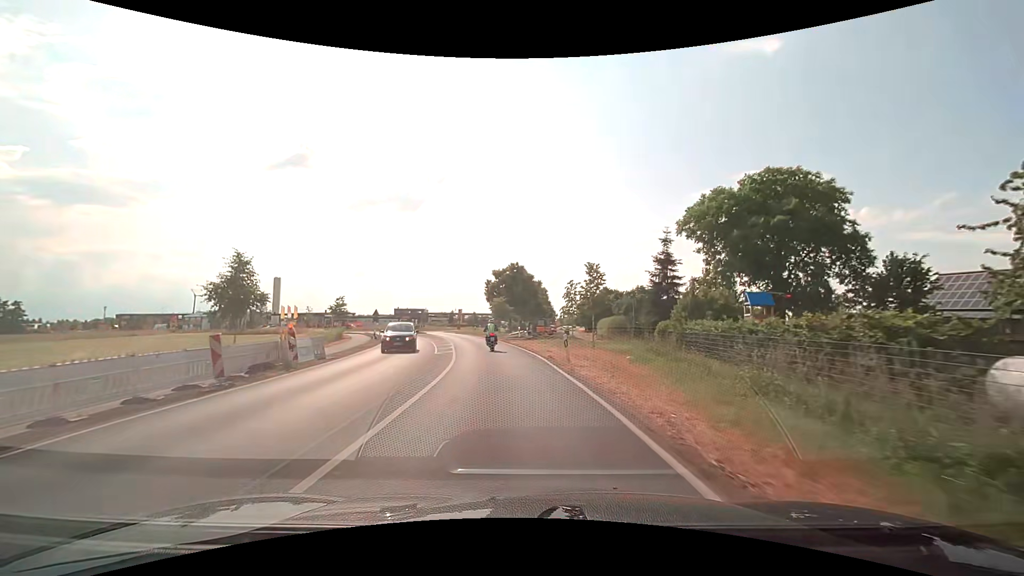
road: secondary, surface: asphalt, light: Day
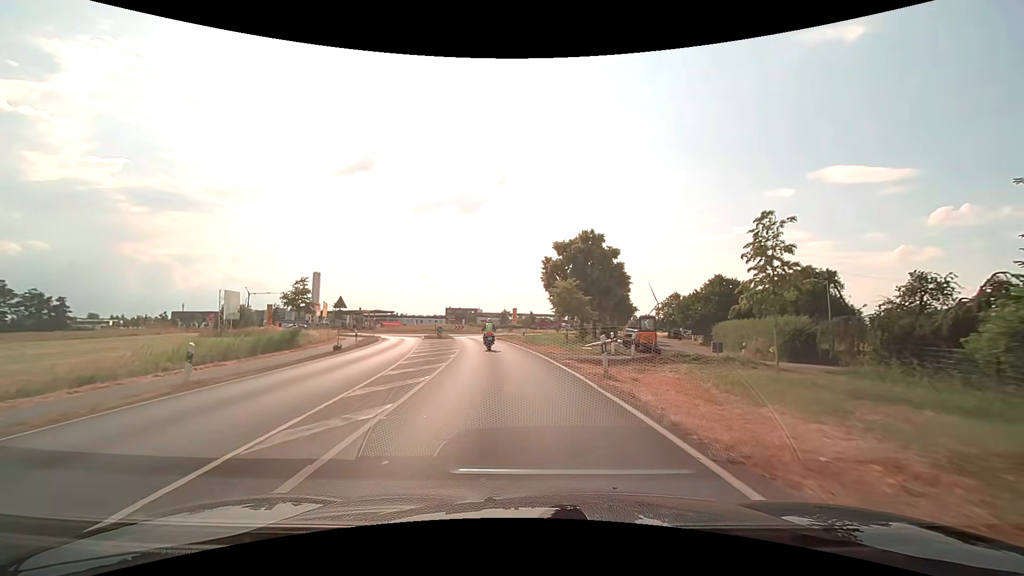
(-1.8, +26.8) m; -7°
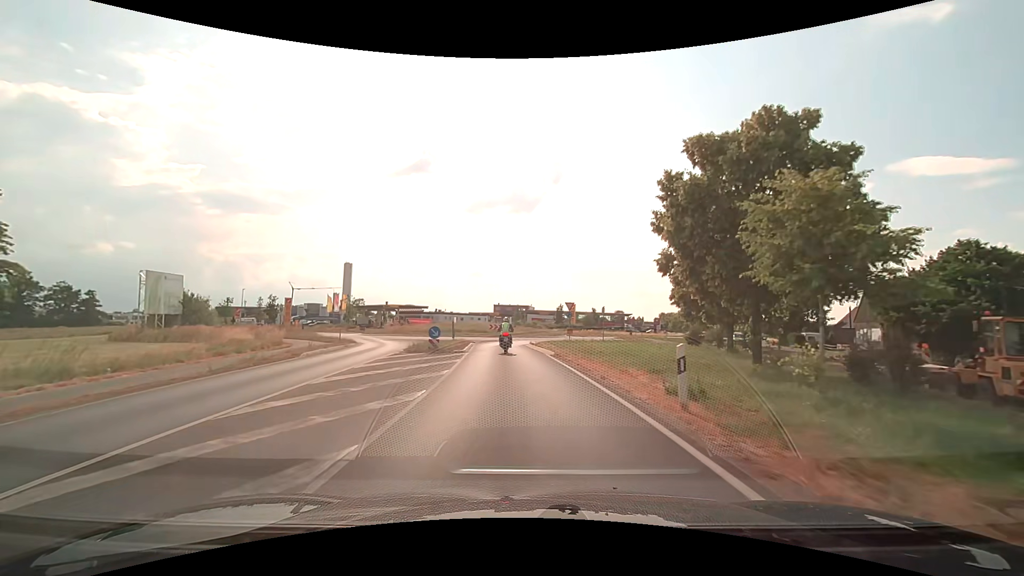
(-1.5, +26.5) m; -6°
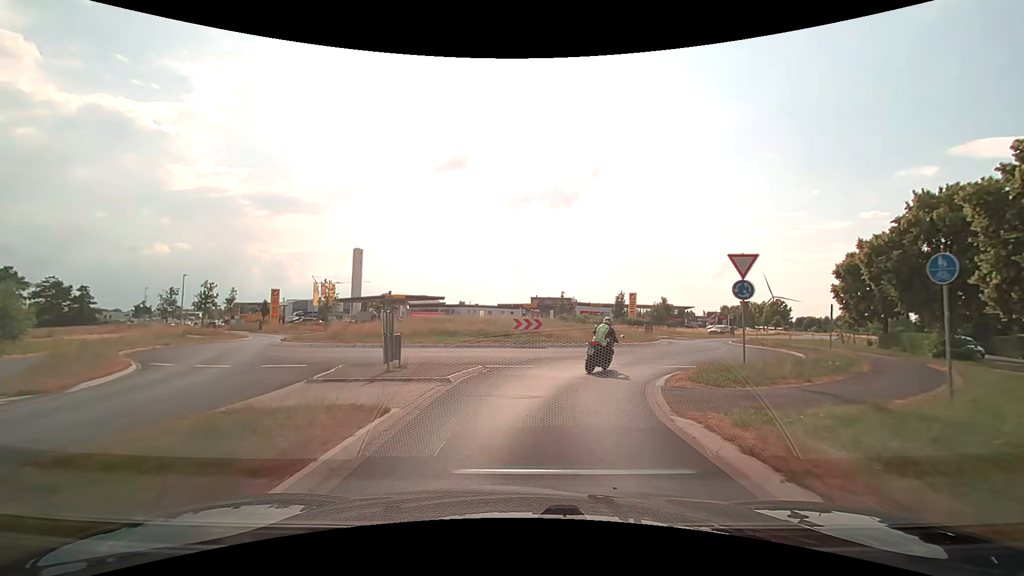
(-1.1, +28.4) m; -4°
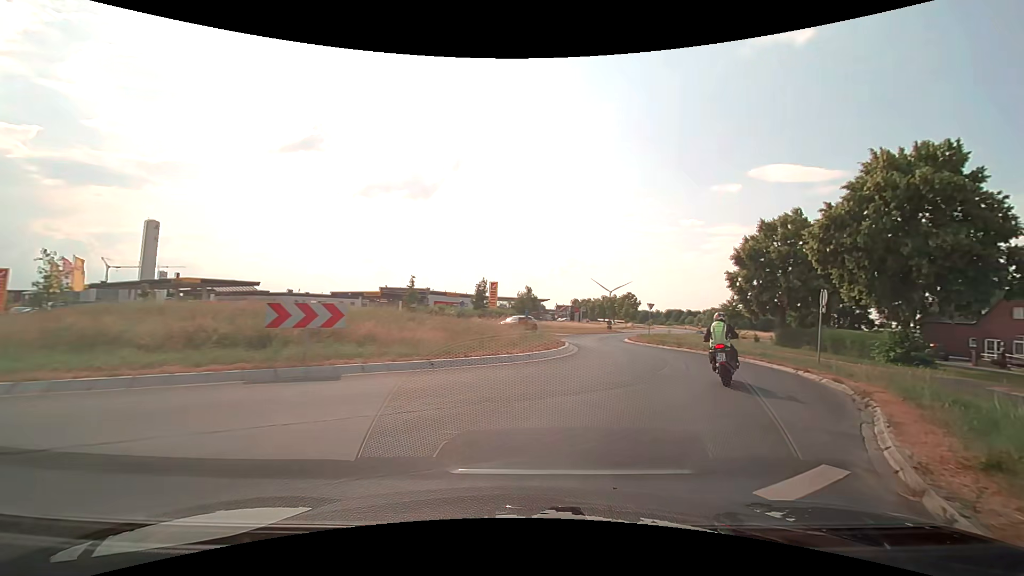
(+0.9, +13.9) m; +15°
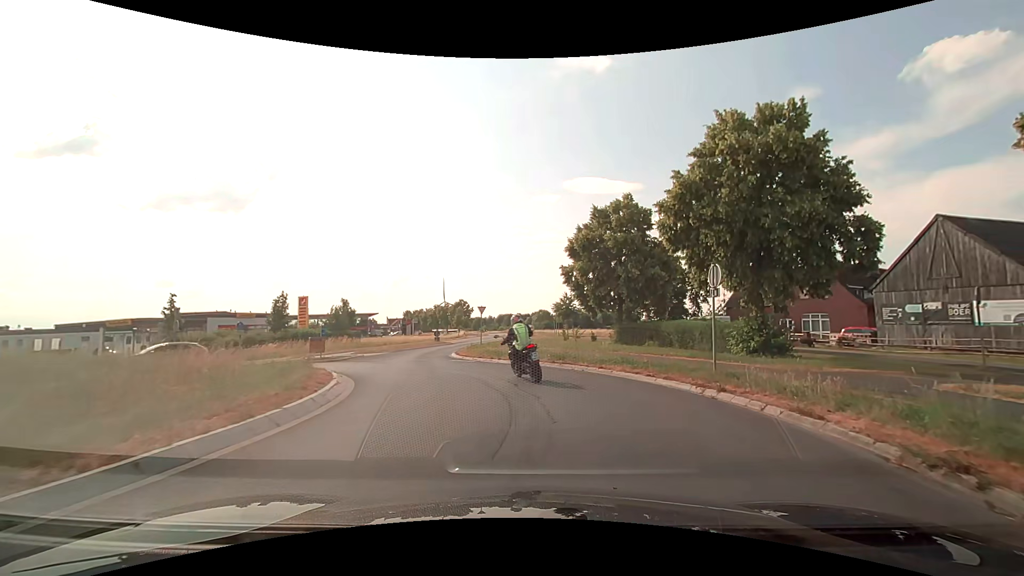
(+1.6, +8.0) m; +20°
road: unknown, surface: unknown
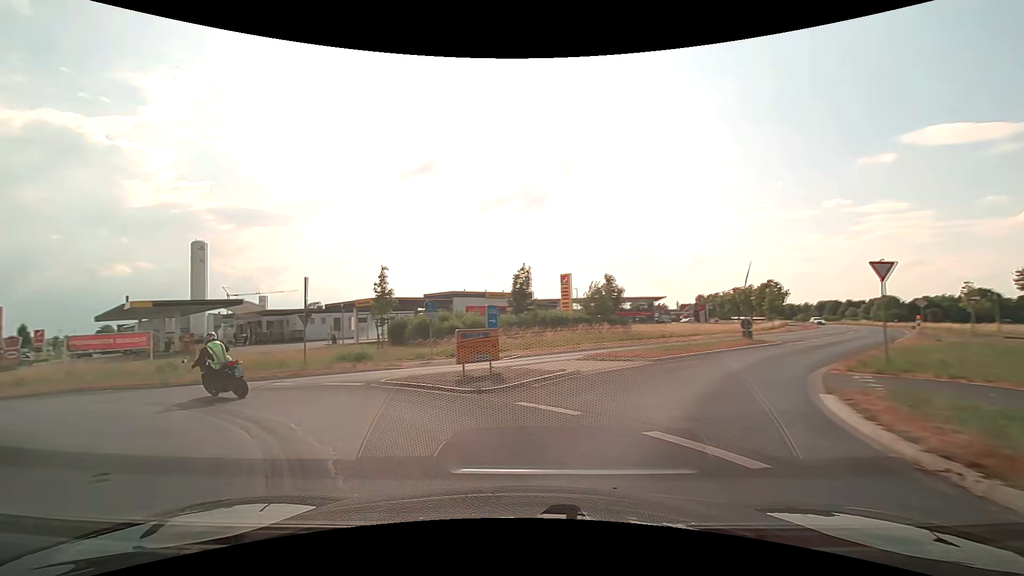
(-2.2, +18.3) m; -30°
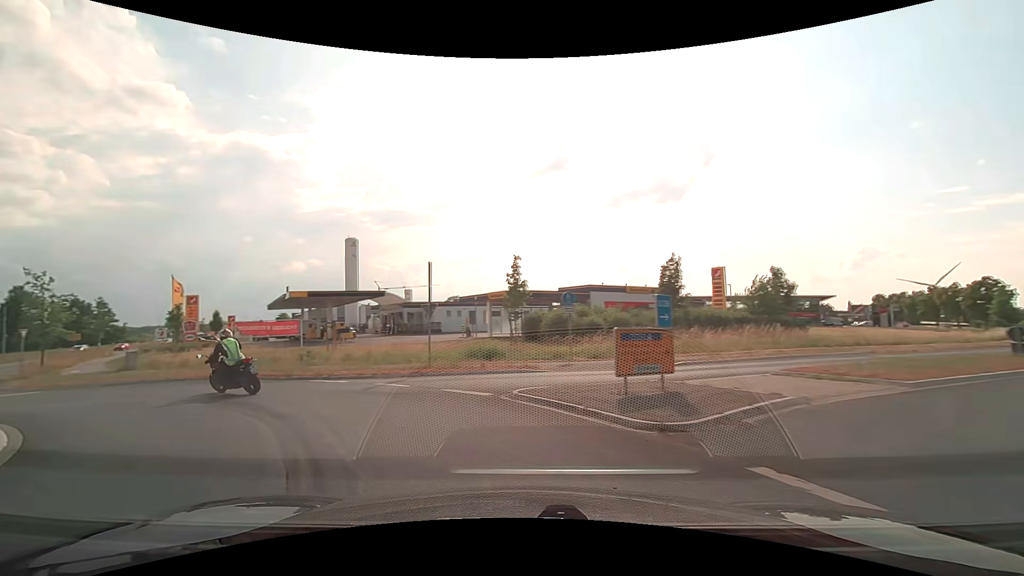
(-0.5, +3.7) m; -15°
(-3, +9) (-11, +15) (-20, +19) (-29, +25) (-36, +32) (-42, +39) (-49, +47) (-55, +55) (-61, +63) (-66, +71) m
